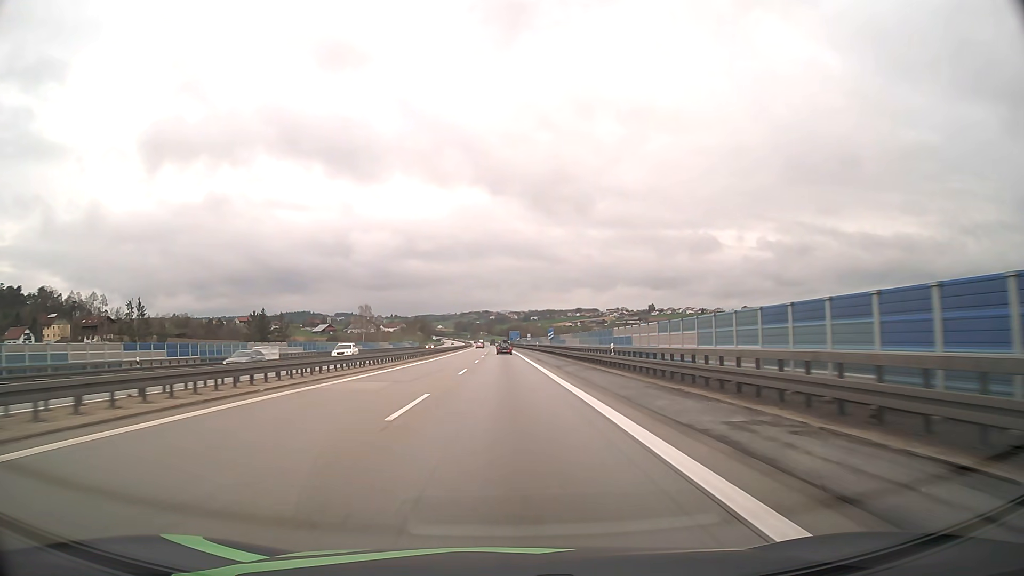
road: motorway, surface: asphalt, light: Day
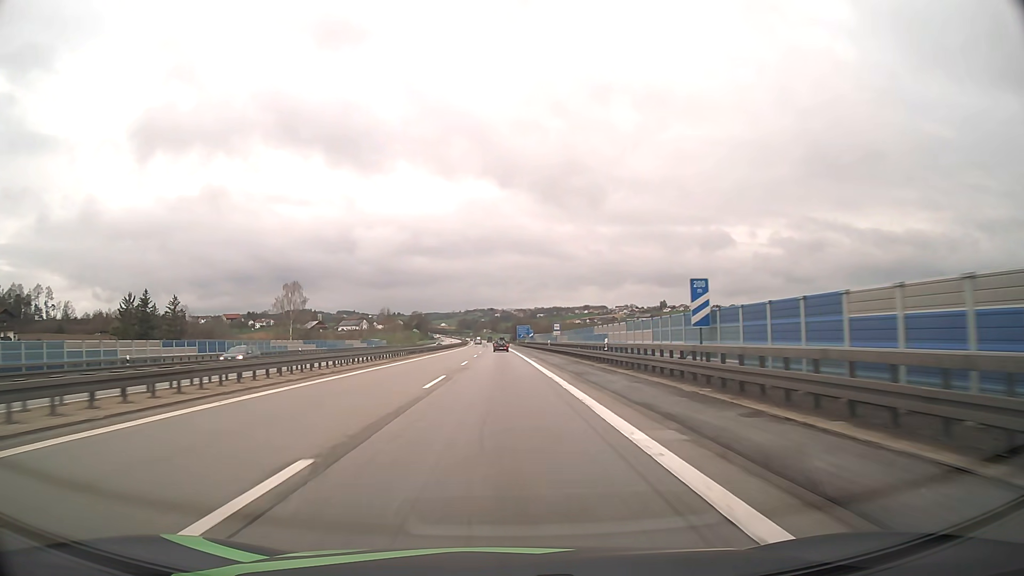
(-0.3, +64.8) m; 0°
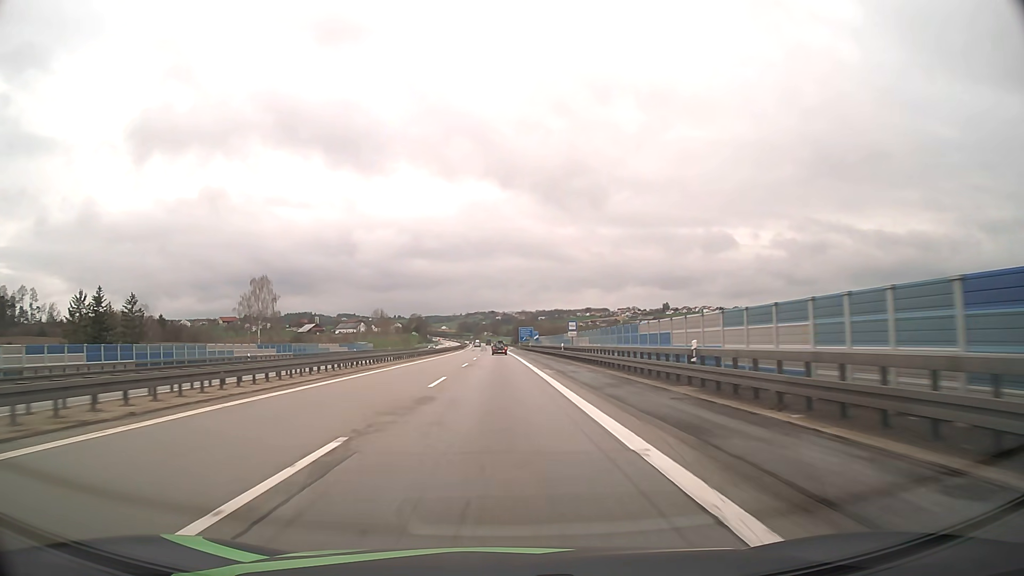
(0.0, +15.8) m; 0°
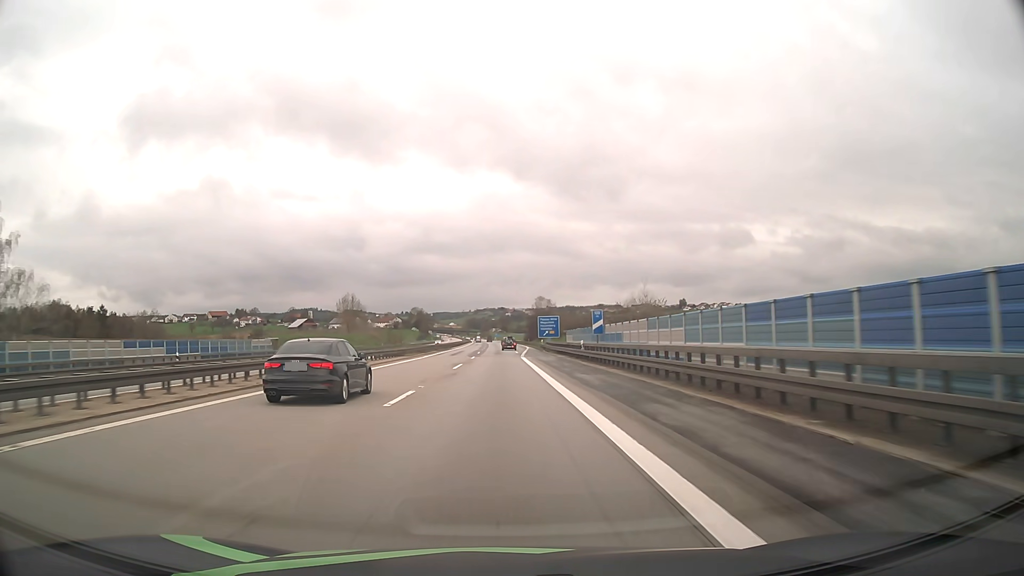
(-0.5, +61.8) m; -1°
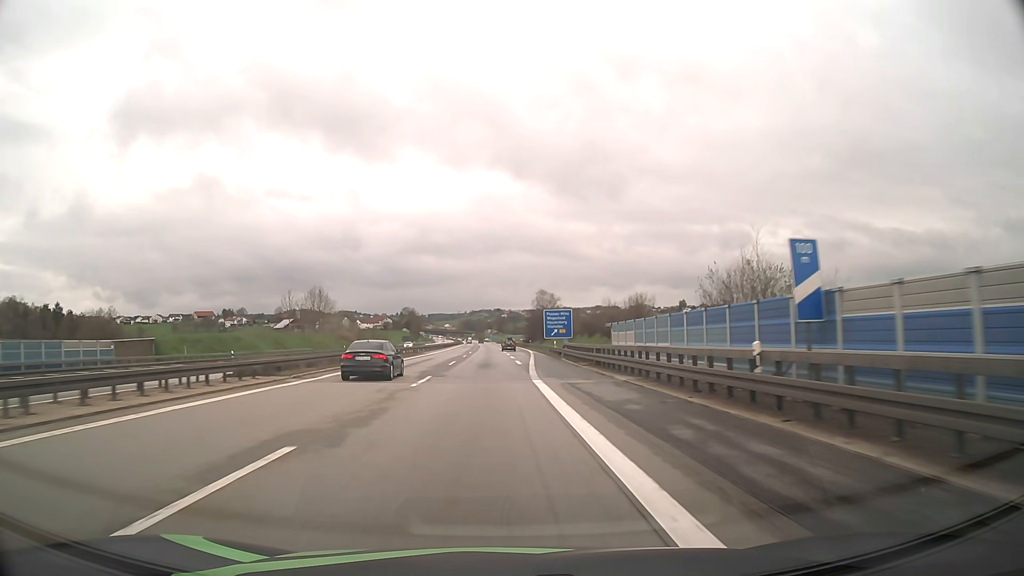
(+0.1, +30.0) m; 0°
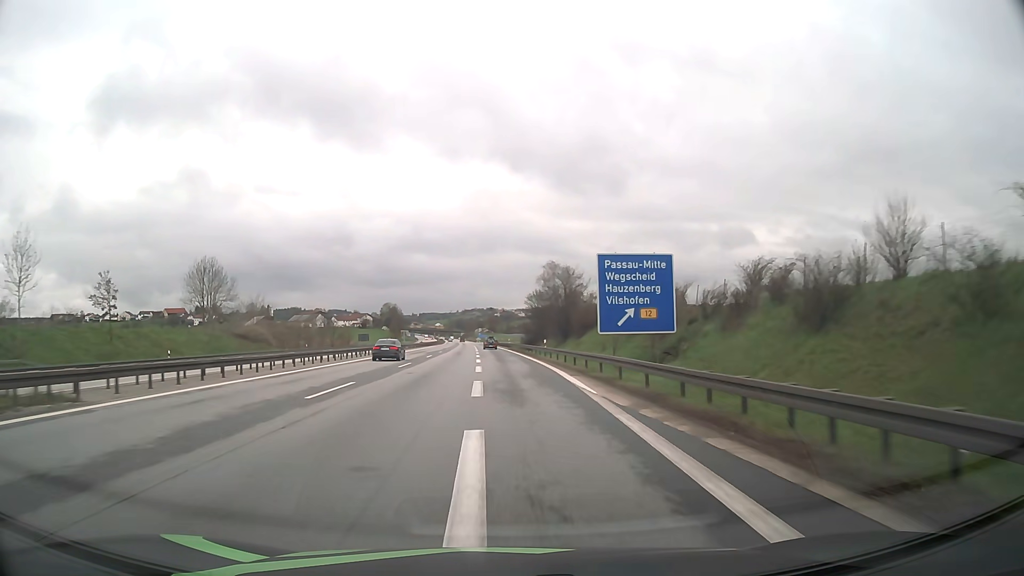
(+0.4, +58.3) m; +1°
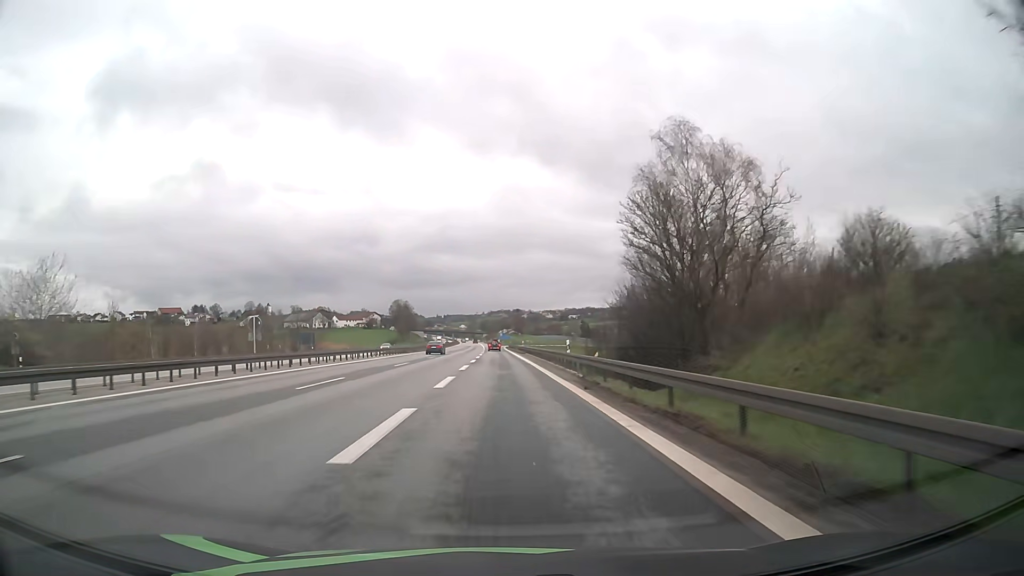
(-1.1, +69.0) m; -2°
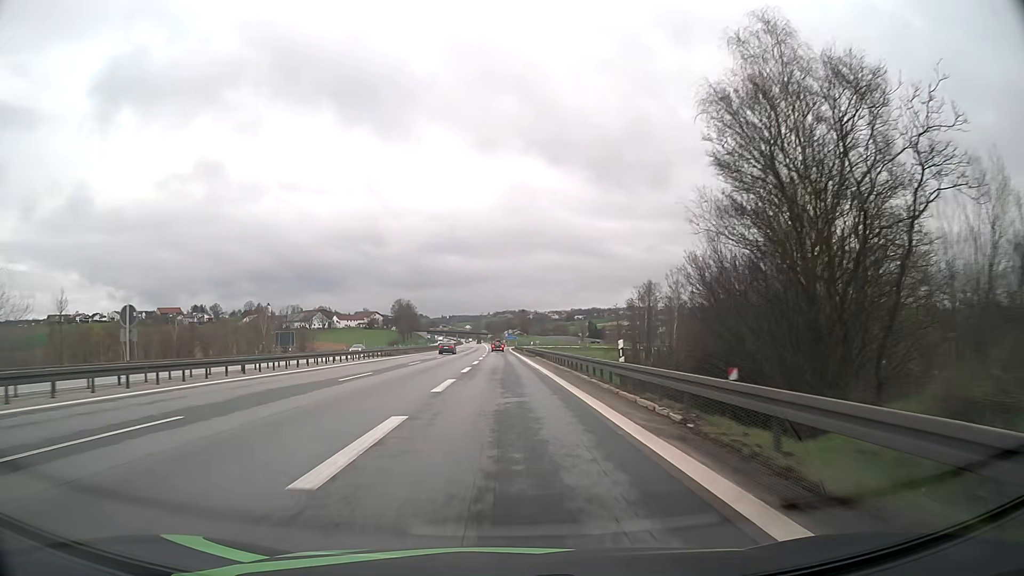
(-0.1, +13.2) m; 0°
(0, +10) (0, +20) (0, +30) (0, +40) (0, +50) (-1, +60) (-1, +70) (-1, +80) (-1, +90) (-1, +100) m
